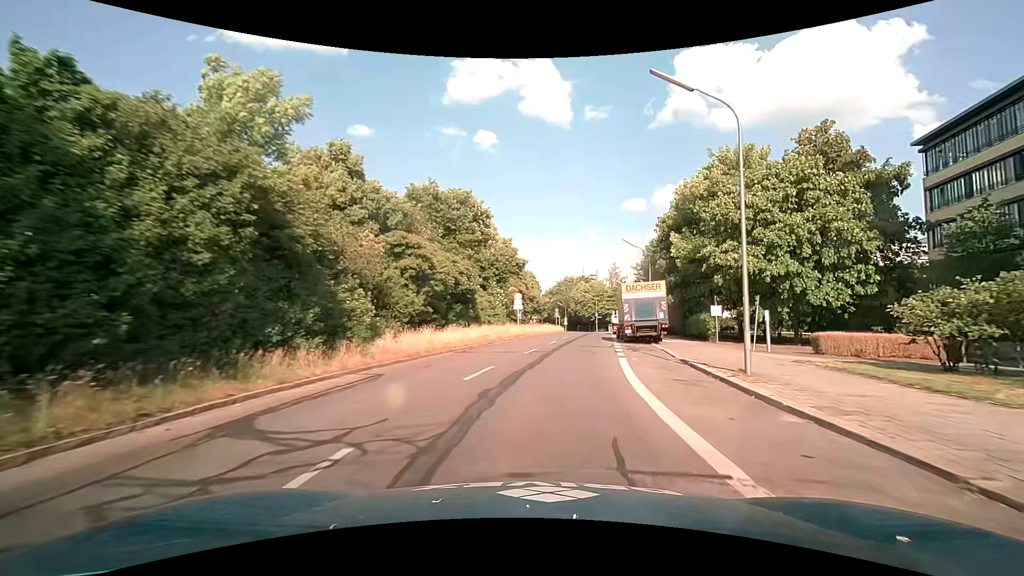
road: tertiary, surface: asphalt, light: Day
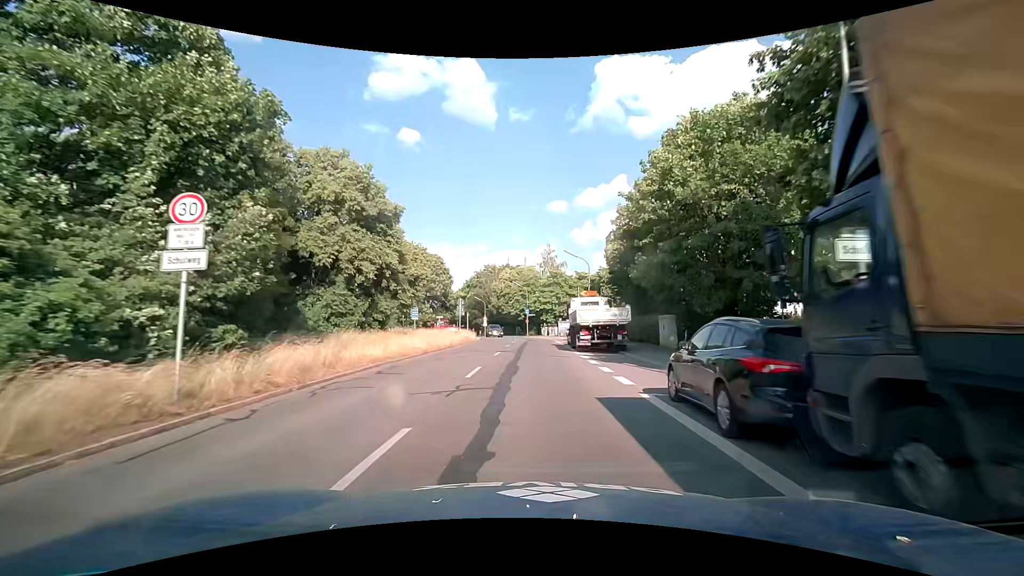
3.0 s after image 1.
(+3.6, +34.7) m; +9°
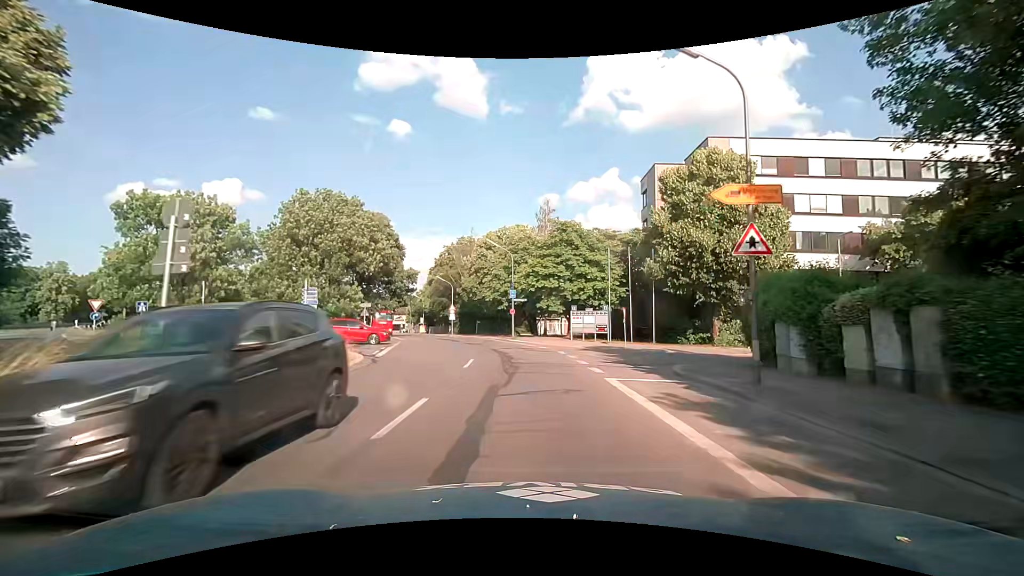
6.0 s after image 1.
(+0.3, +33.8) m; +1°
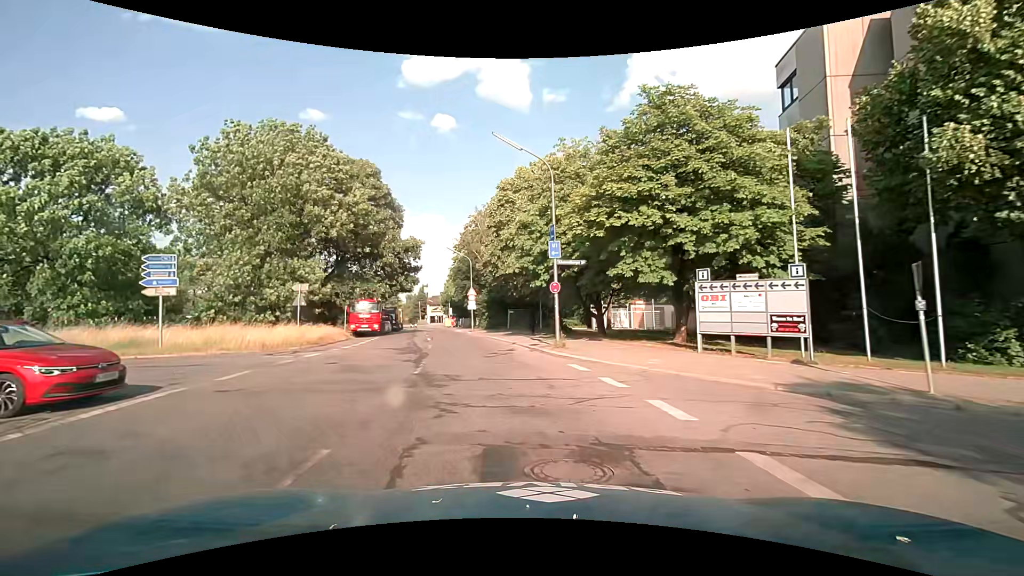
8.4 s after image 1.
(-0.4, +21.7) m; -6°
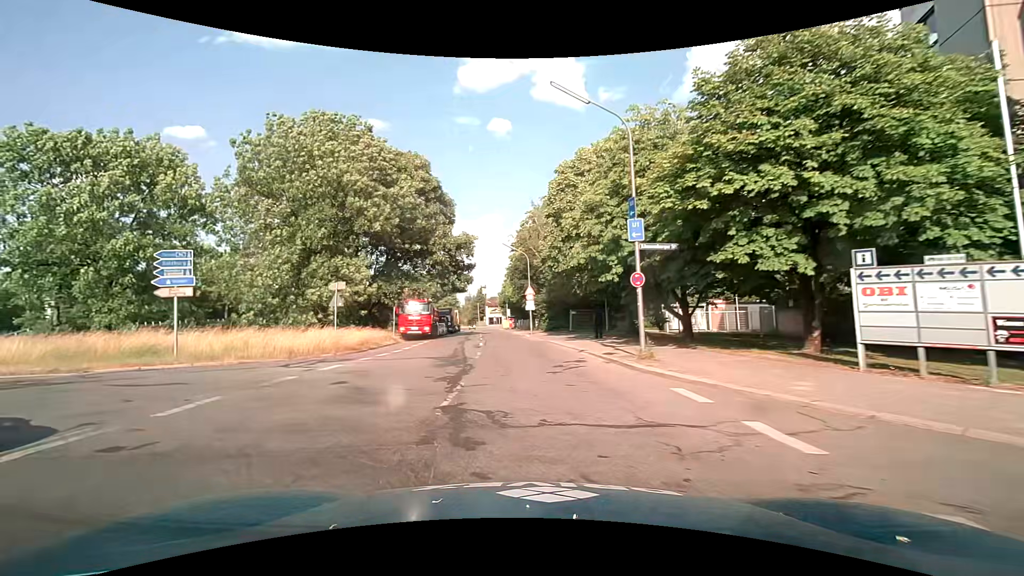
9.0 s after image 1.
(-0.2, +4.1) m; -6°
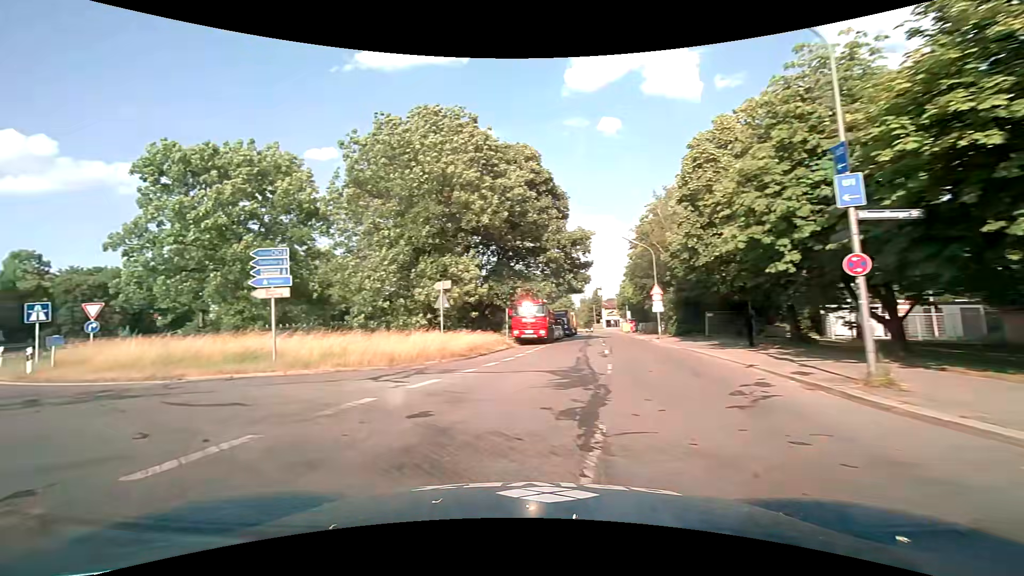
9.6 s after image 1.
(-0.4, +3.6) m; -15°
